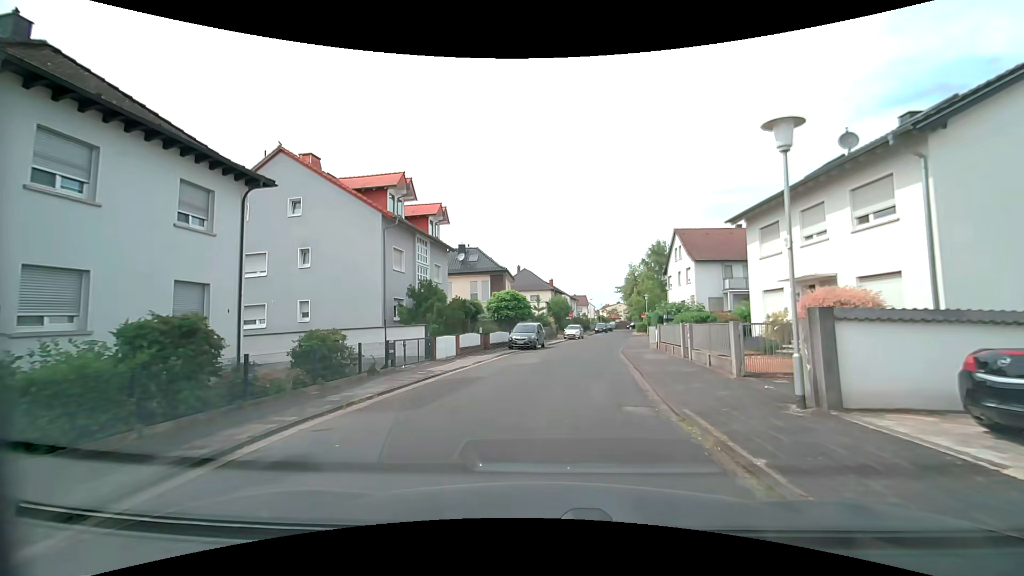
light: Day
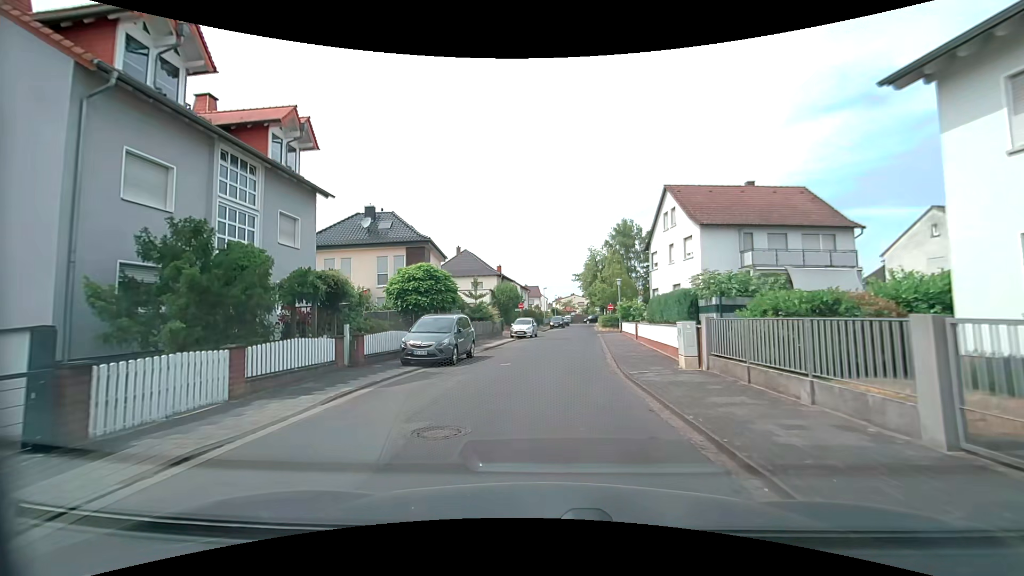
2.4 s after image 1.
(+0.6, +14.8) m; +6°
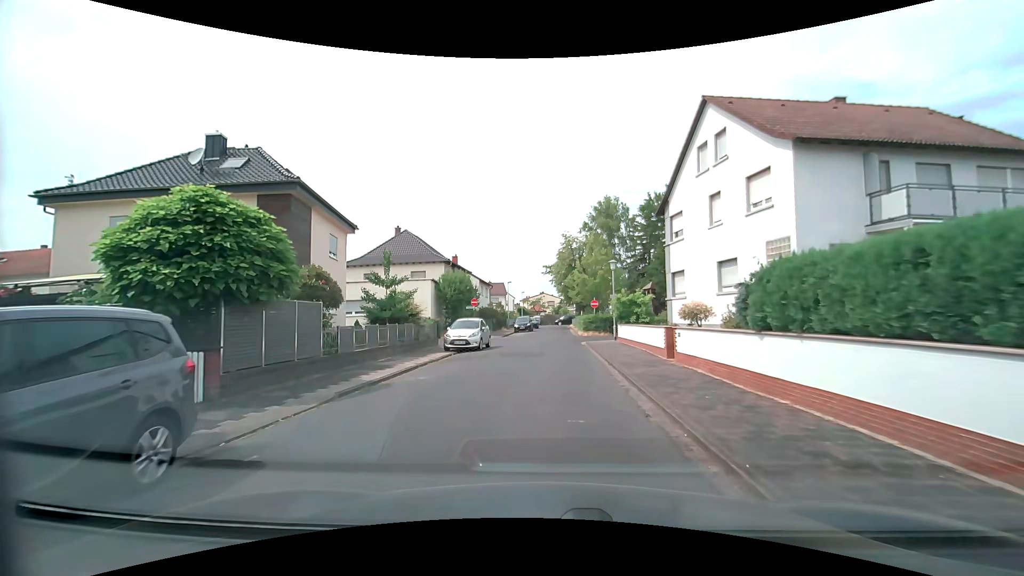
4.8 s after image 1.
(+0.1, +14.6) m; +3°
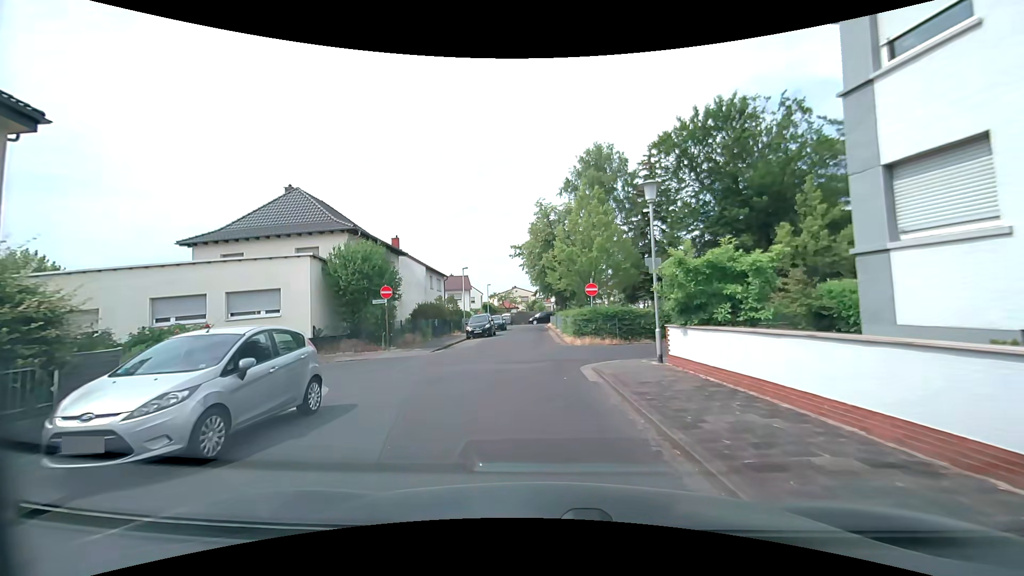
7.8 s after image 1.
(+0.4, +17.0) m; +2°
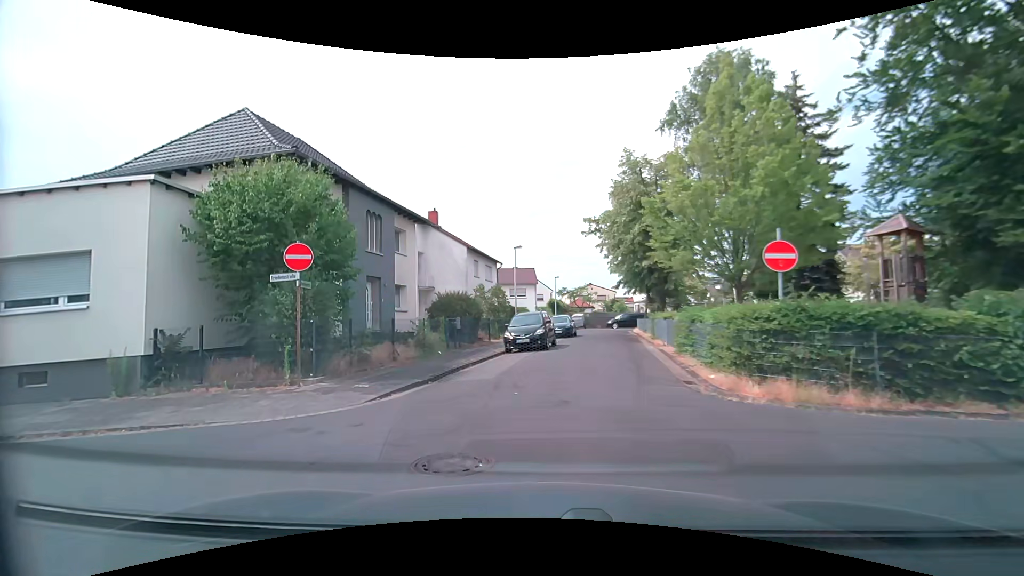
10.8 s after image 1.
(-0.4, +13.5) m; -8°
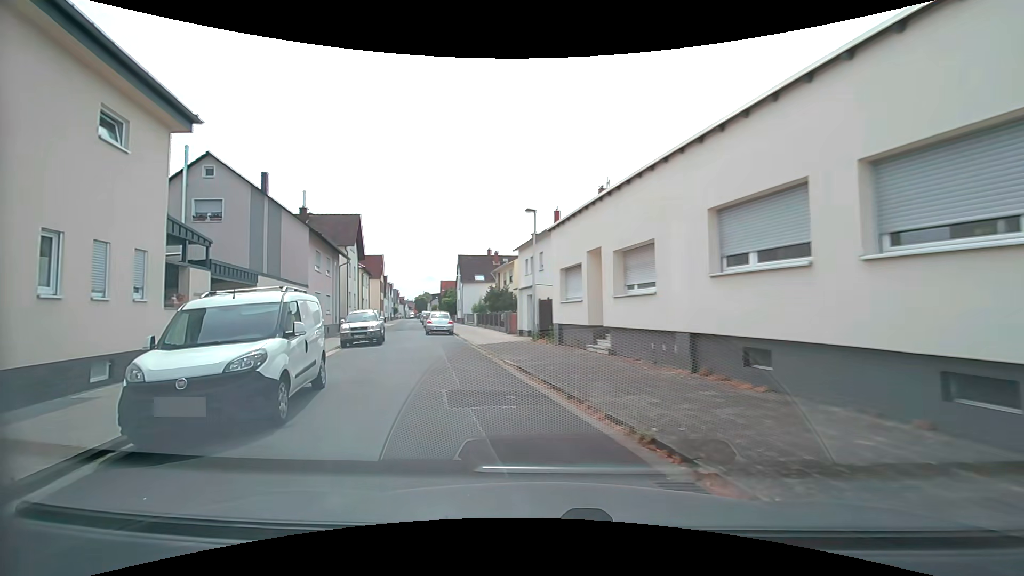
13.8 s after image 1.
(-5.1, +7.1) m; -79°
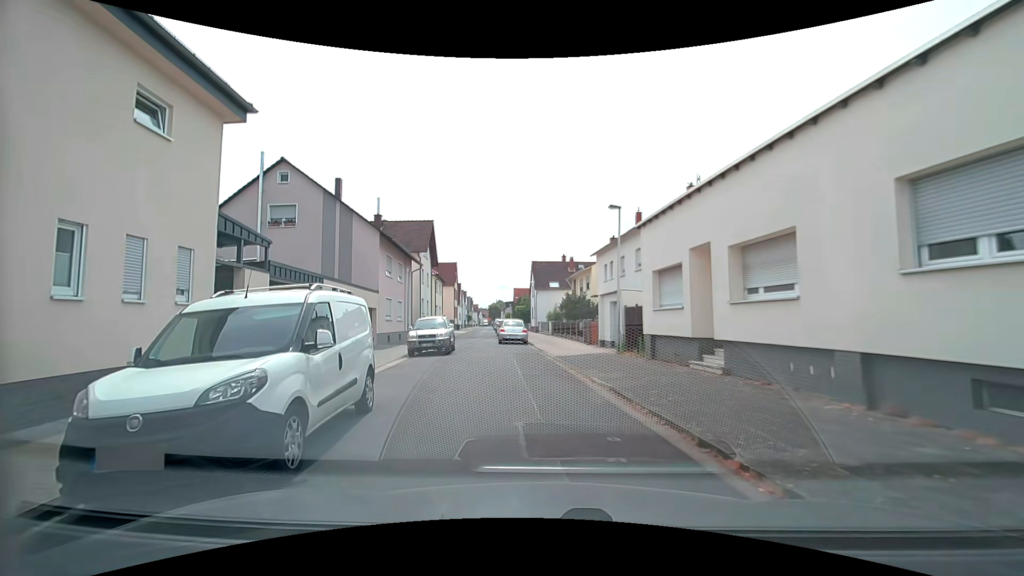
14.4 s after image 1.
(-0.1, +2.3) m; -9°
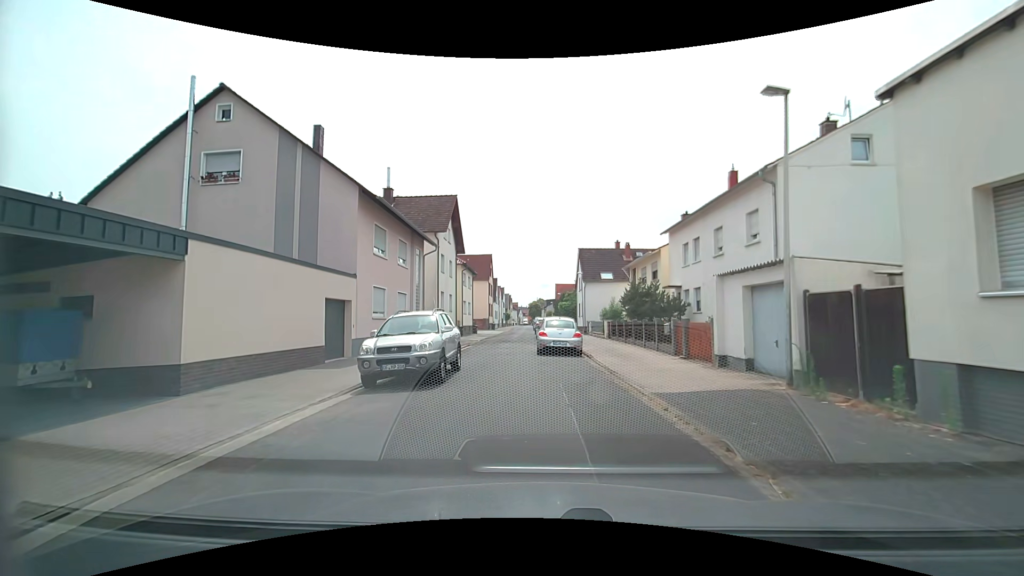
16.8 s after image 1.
(-0.5, +10.5) m; -3°
